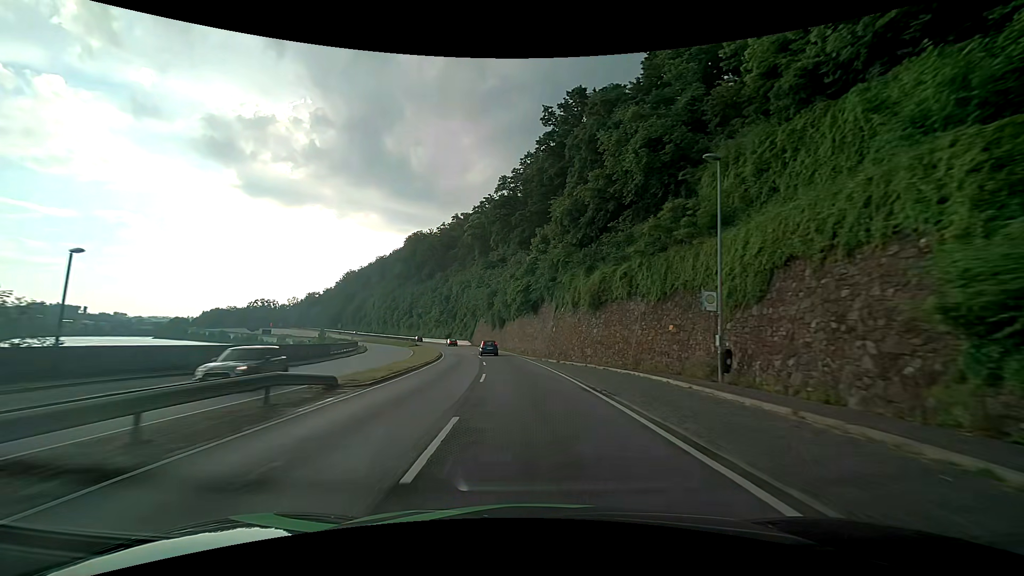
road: primary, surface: asphalt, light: Day
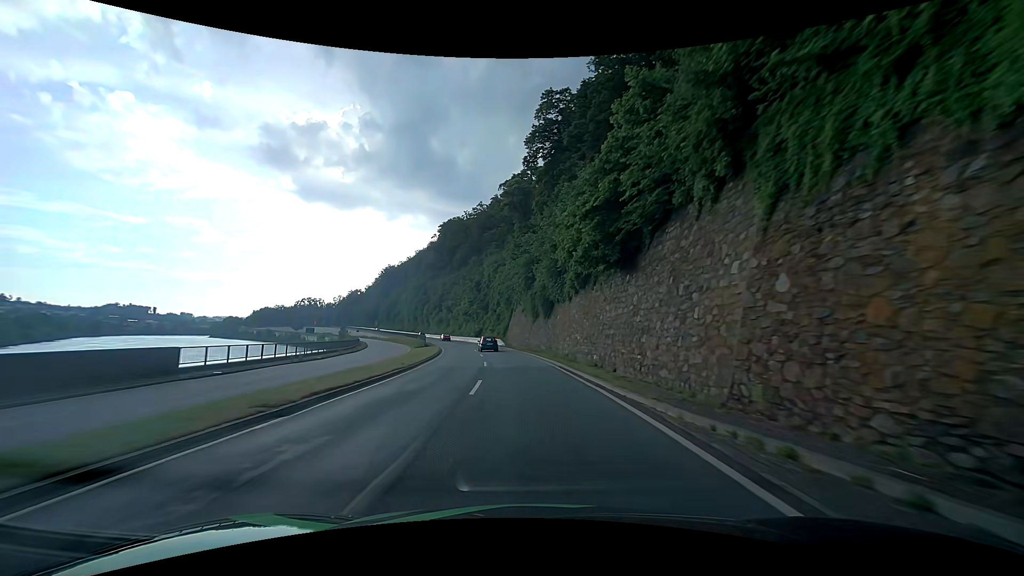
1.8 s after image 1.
(-1.4, +29.9) m; -5°
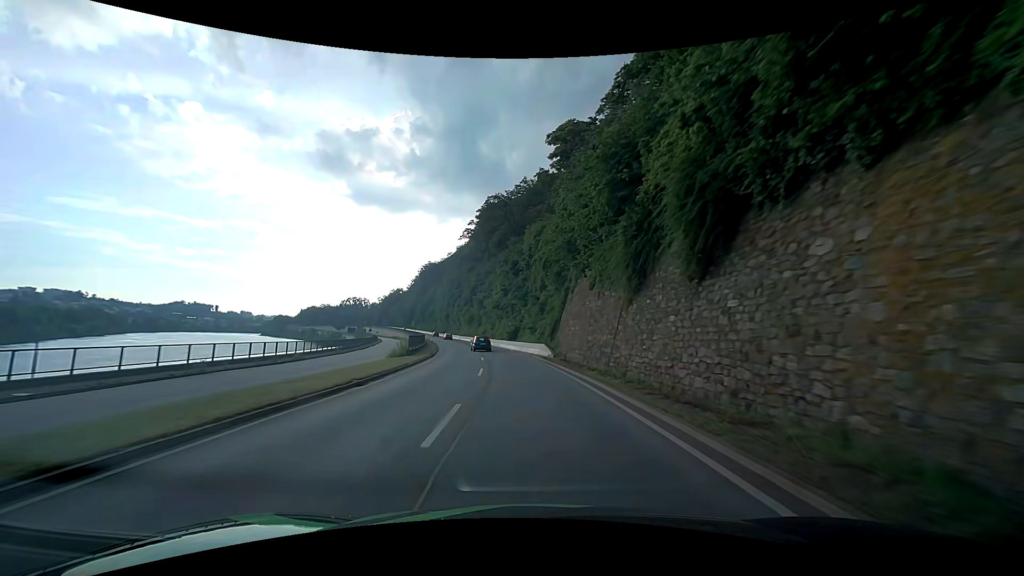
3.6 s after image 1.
(-1.5, +30.0) m; -6°
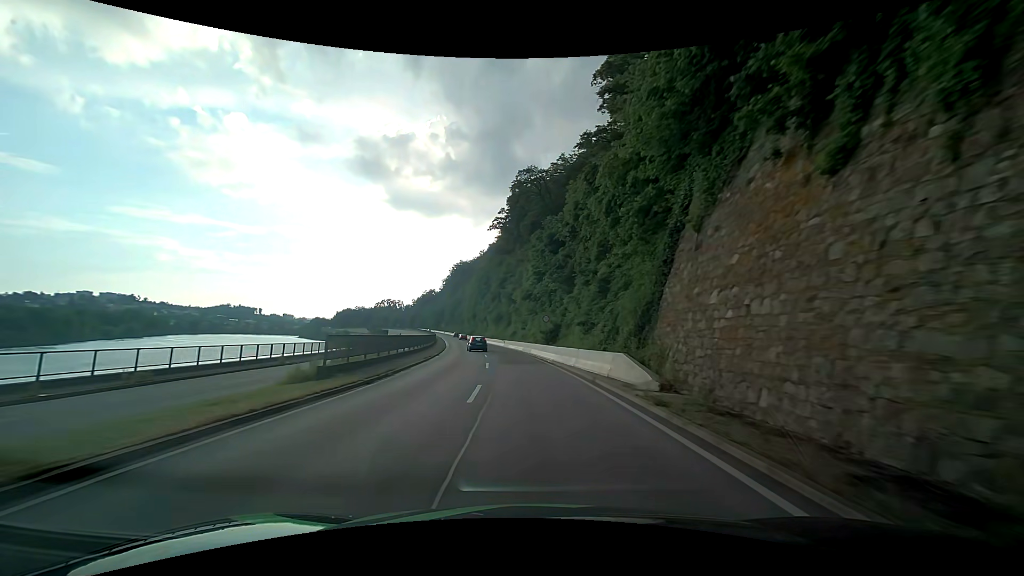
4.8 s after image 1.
(-0.6, +20.0) m; -4°
(0, +10) (-1, +20) (-1, +30) (-2, +40) (-4, +50) (-5, +60) (-7, +70) (-9, +79) (-11, +89) (-13, +99) m
